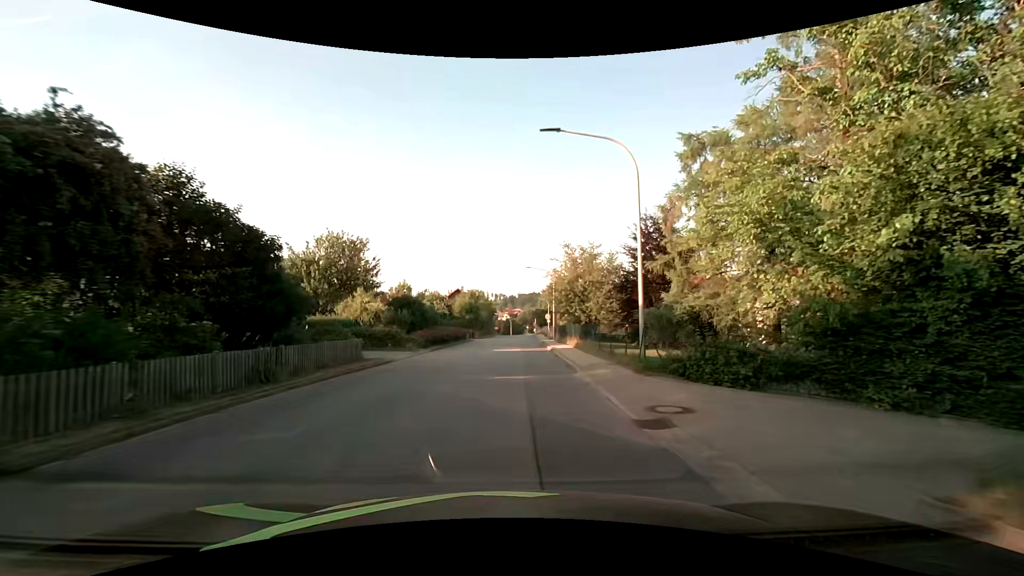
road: tertiary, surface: asphalt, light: Day
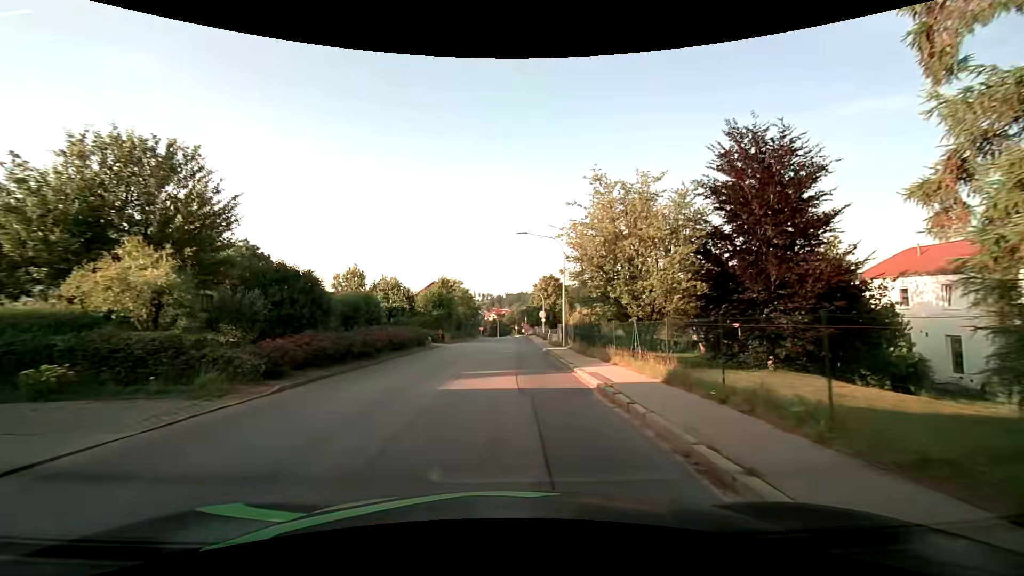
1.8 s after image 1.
(+0.1, +18.3) m; +2°
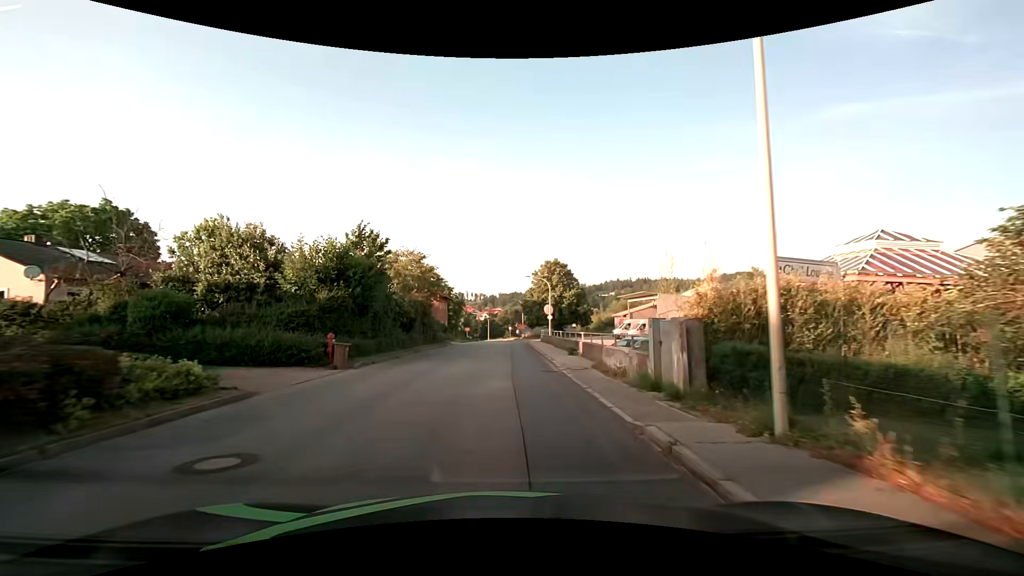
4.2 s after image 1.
(+0.1, +25.4) m; 0°
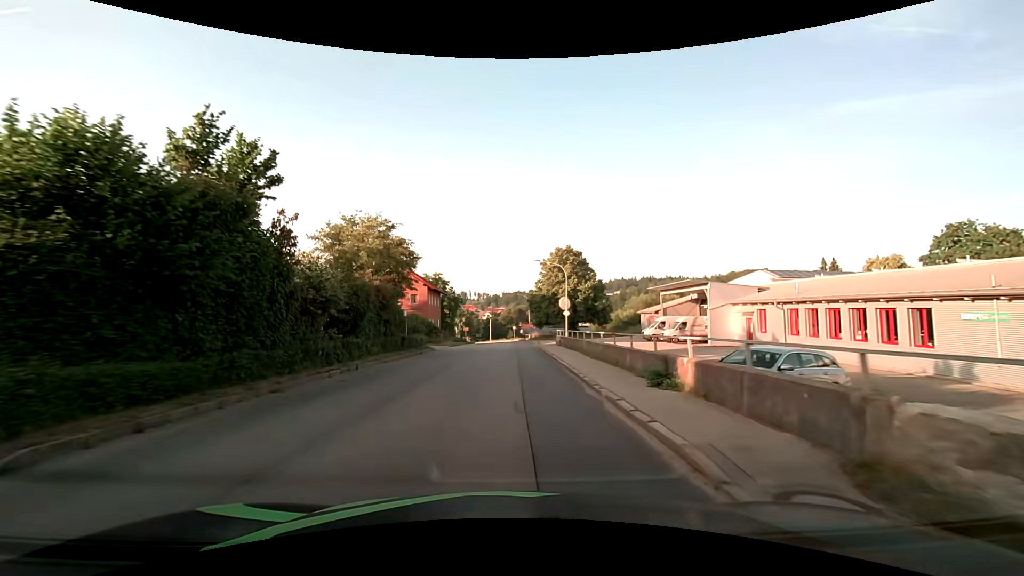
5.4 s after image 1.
(0.0, +12.8) m; 0°
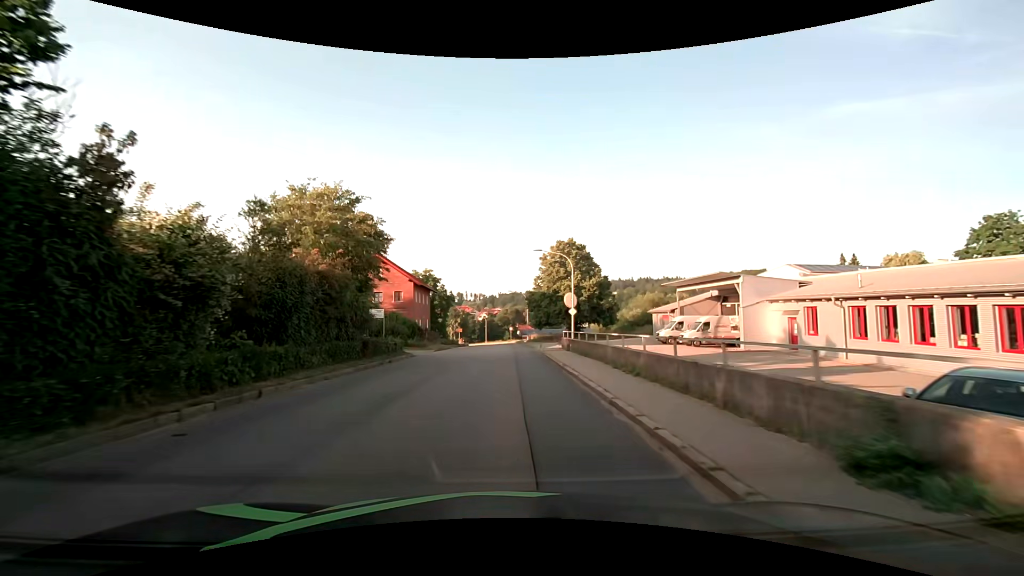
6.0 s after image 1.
(0.0, +6.4) m; 0°
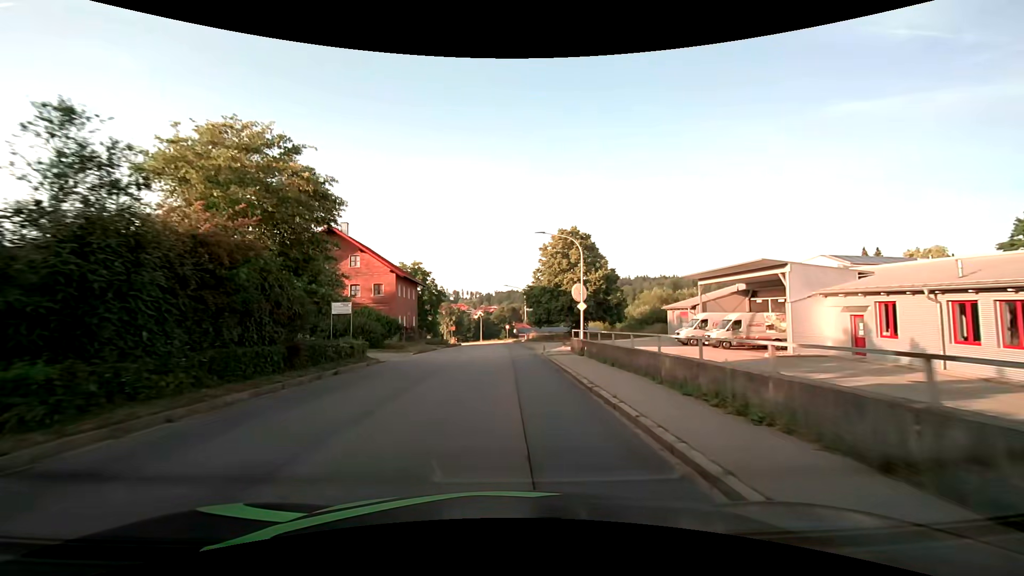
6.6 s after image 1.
(0.0, +6.4) m; 0°
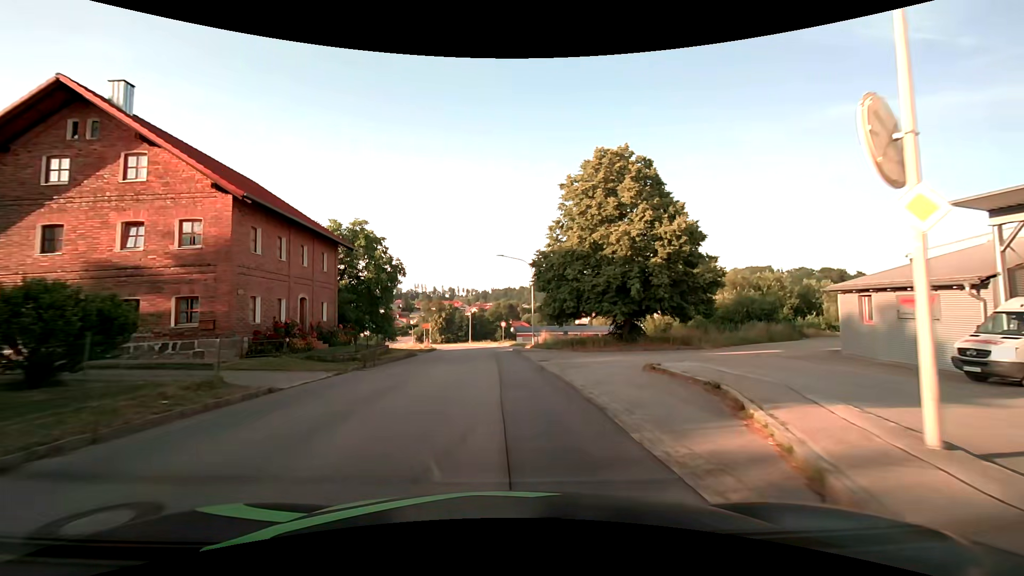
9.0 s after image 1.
(+0.2, +25.7) m; +1°
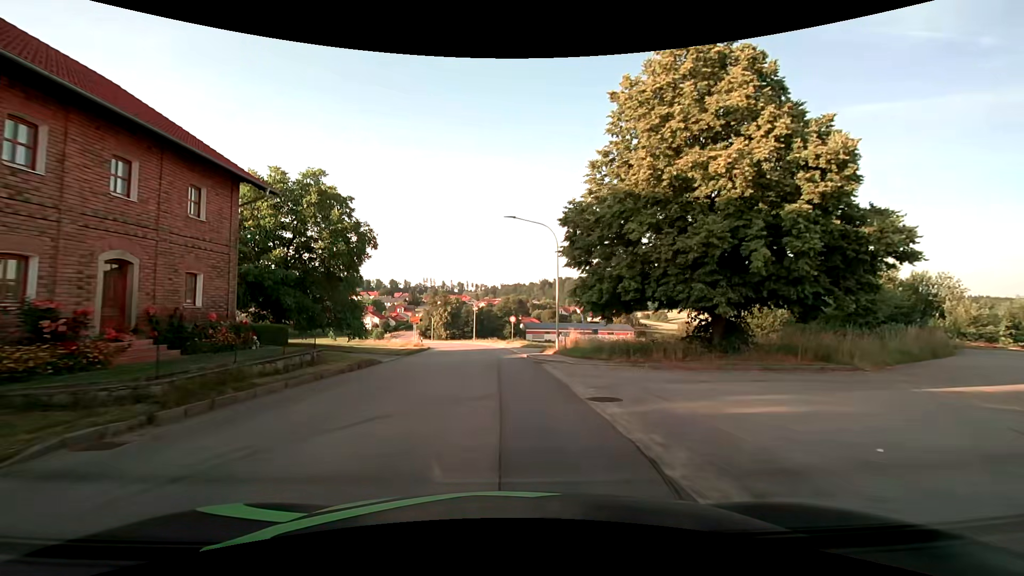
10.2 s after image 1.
(-0.2, +12.6) m; -1°
